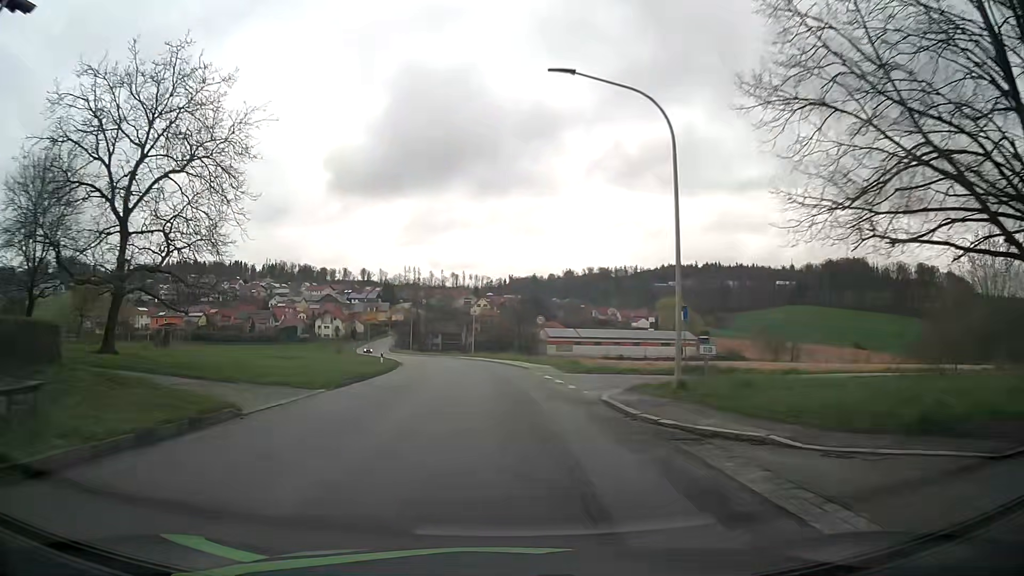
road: tertiary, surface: asphalt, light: Day
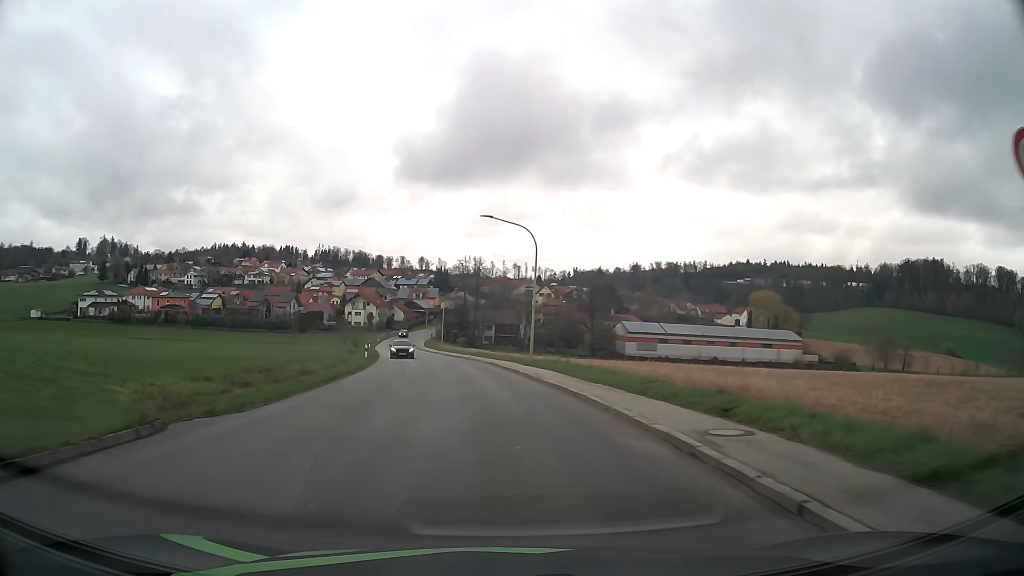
(-1.5, +38.7) m; -5°
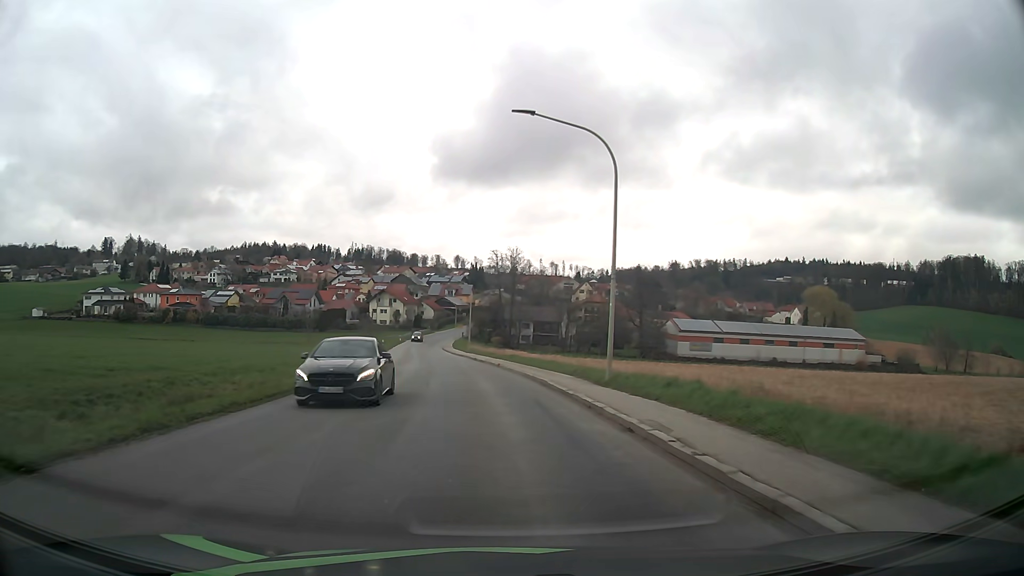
(-0.5, +15.6) m; -3°
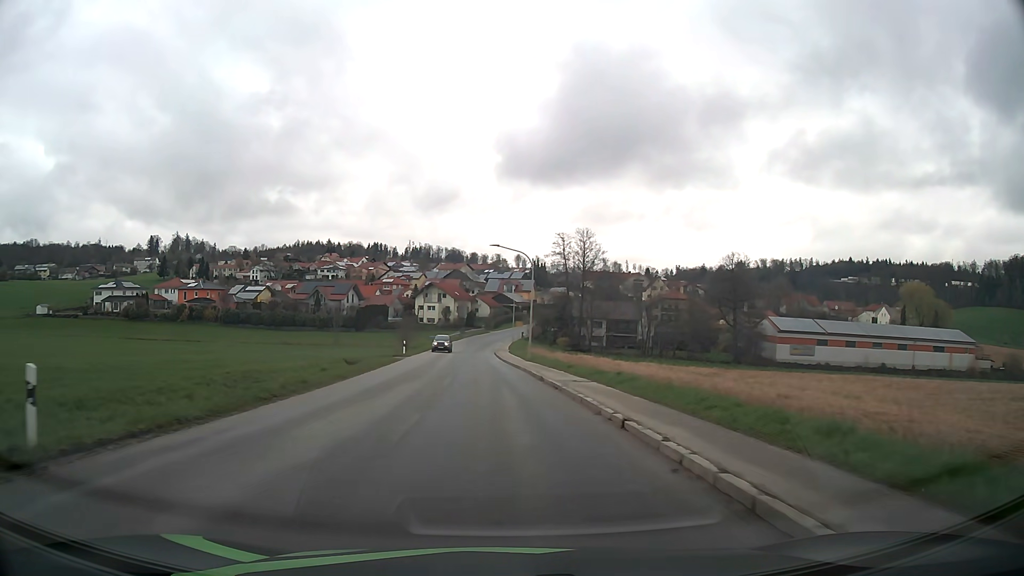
(-1.1, +23.5) m; -5°
